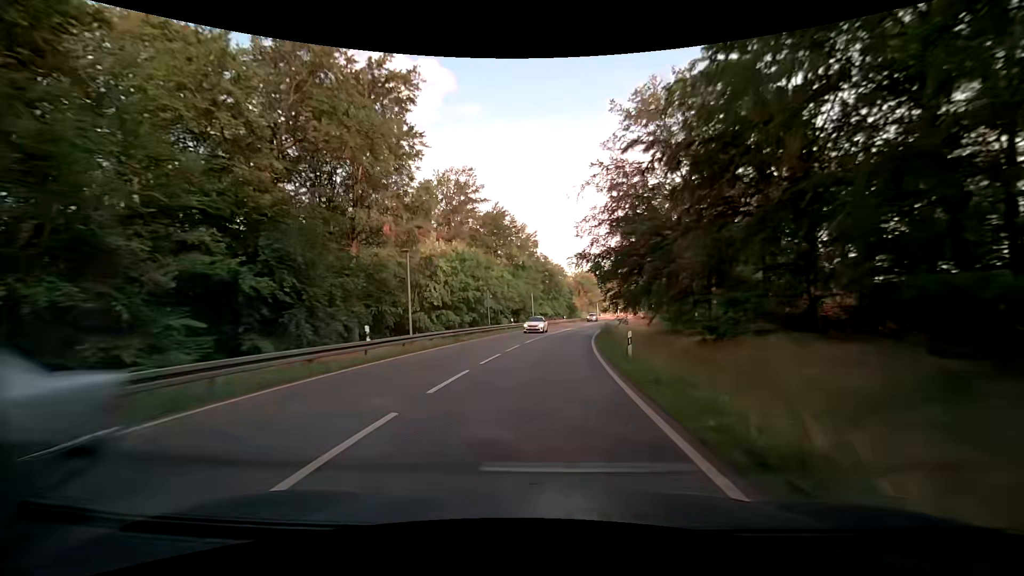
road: primary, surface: asphalt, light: Day
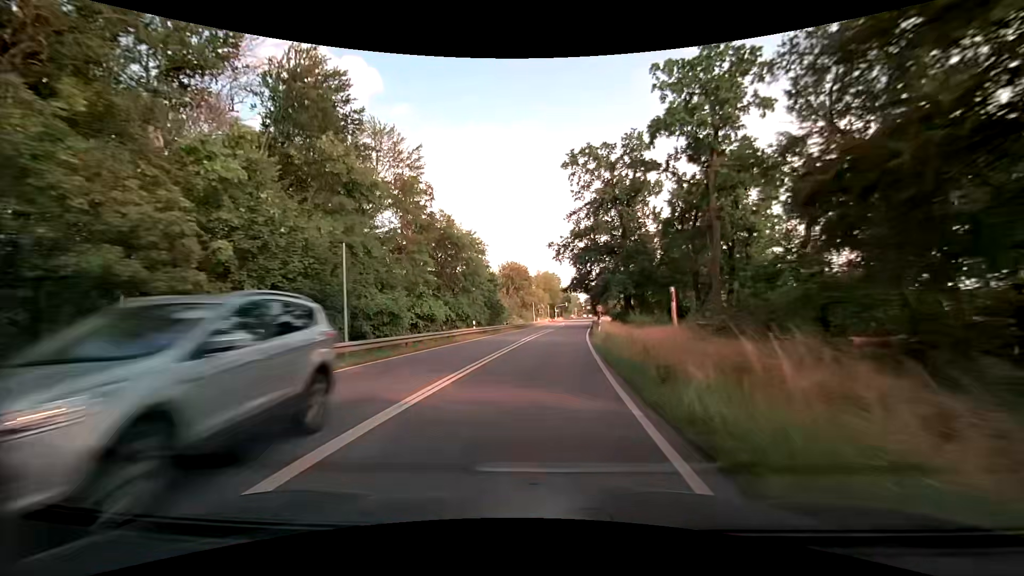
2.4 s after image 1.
(+3.5, +45.7) m; +8°
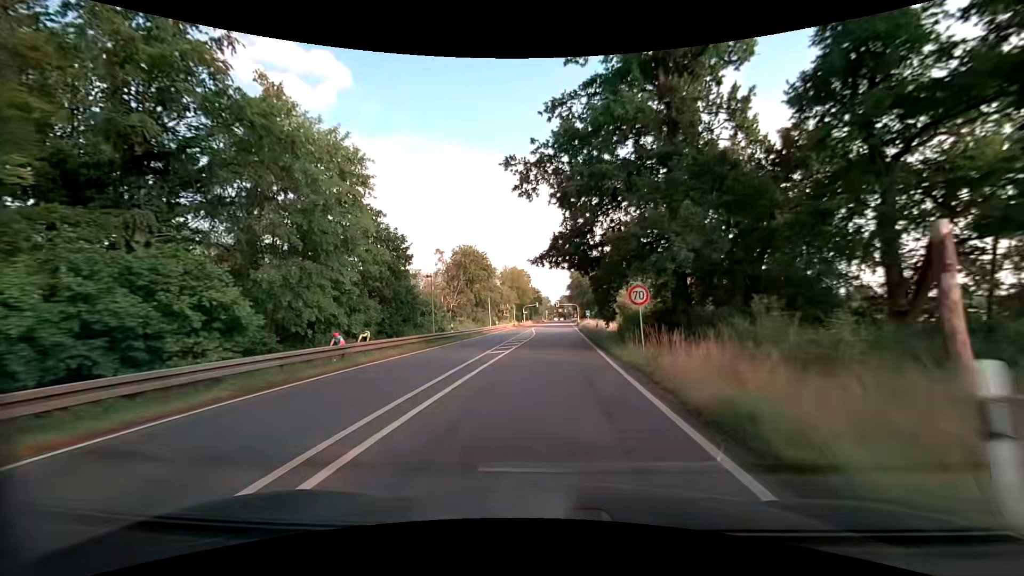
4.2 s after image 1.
(+1.3, +33.6) m; +4°
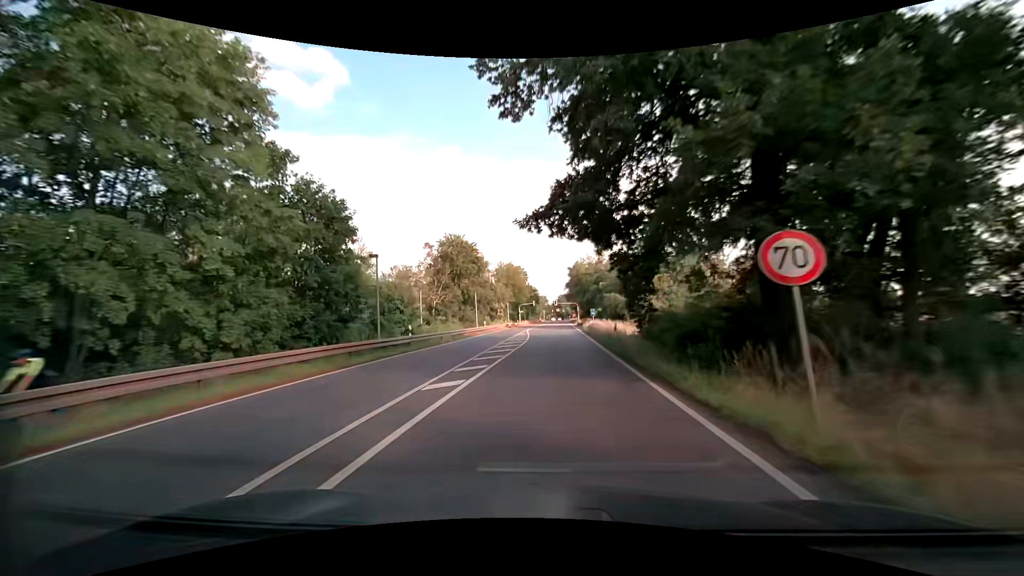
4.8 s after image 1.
(0.0, +11.1) m; 0°
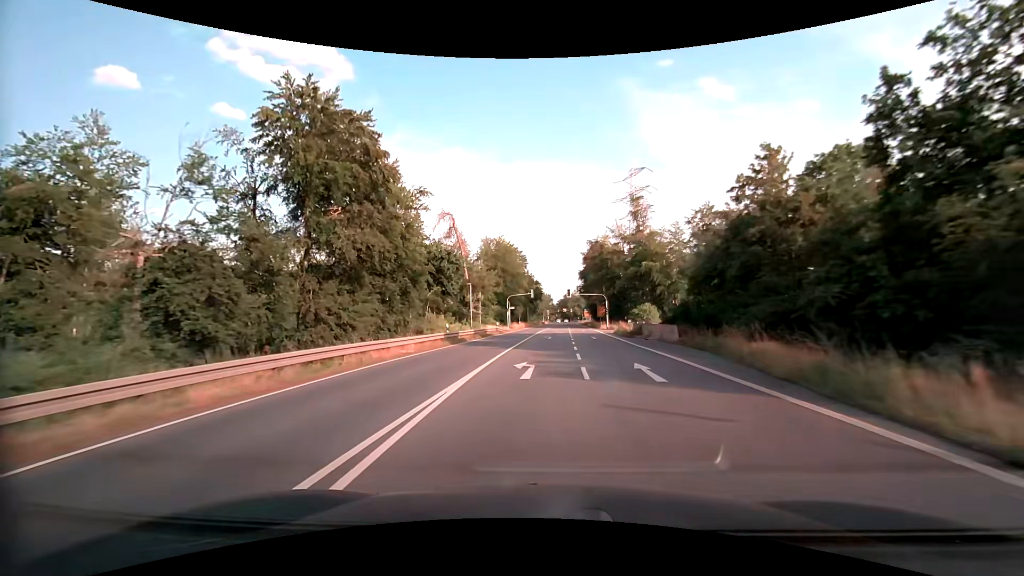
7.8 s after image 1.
(-0.1, +54.1) m; 0°
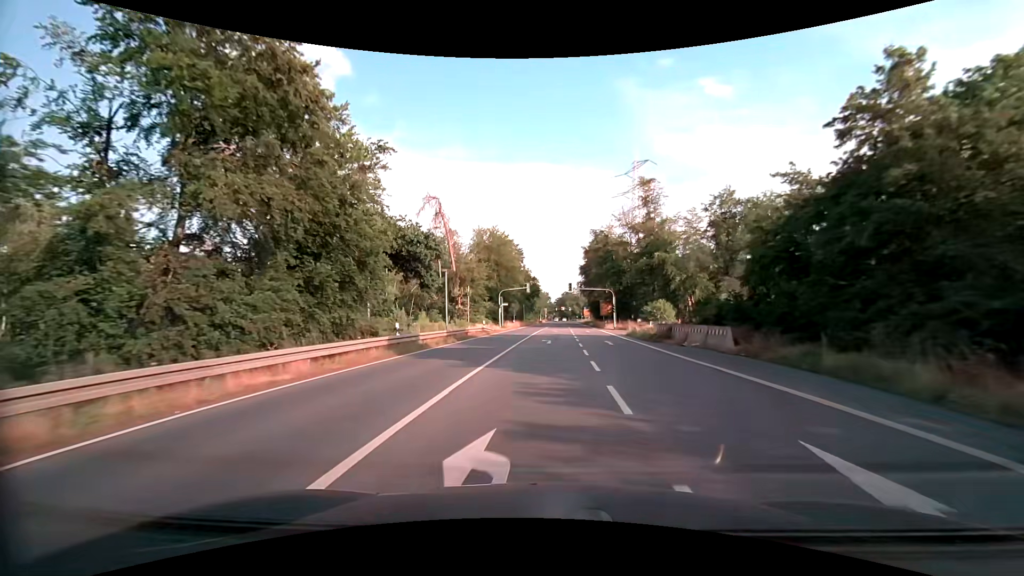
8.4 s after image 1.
(0.0, +10.6) m; 0°
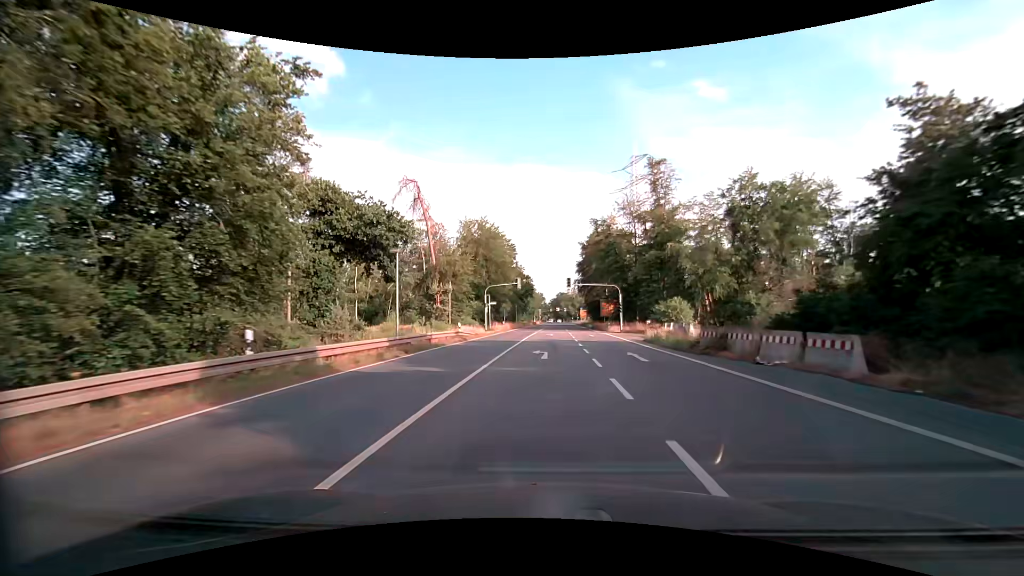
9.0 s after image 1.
(+0.1, +10.5) m; +1°
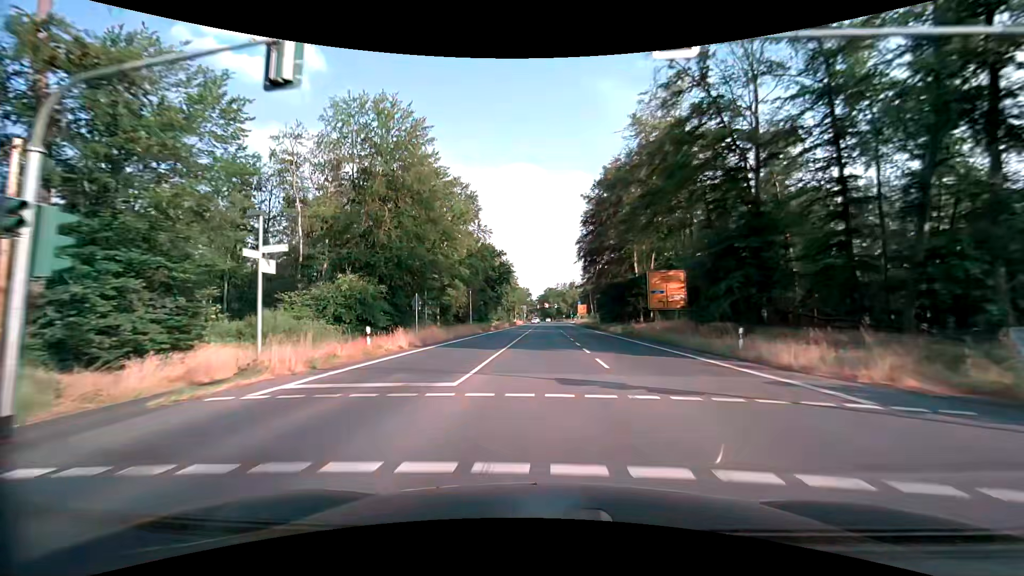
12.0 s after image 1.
(+1.0, +51.3) m; +1°
(0, +10) (0, +20) (0, +30) (0, +40) (0, +50) (0, +60) (0, +70) (0, +80) (+1, +90) (+1, +100) m
